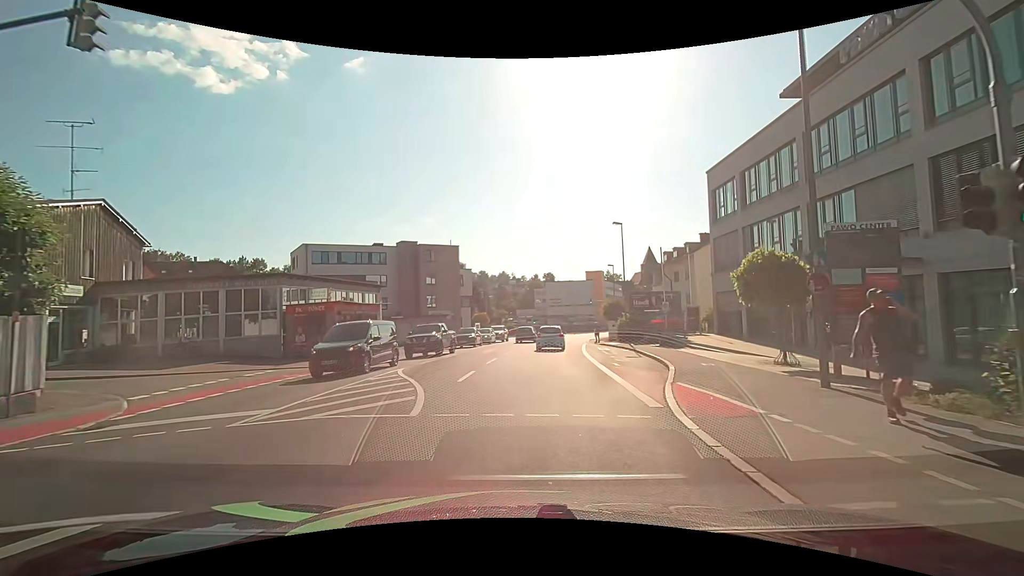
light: Day
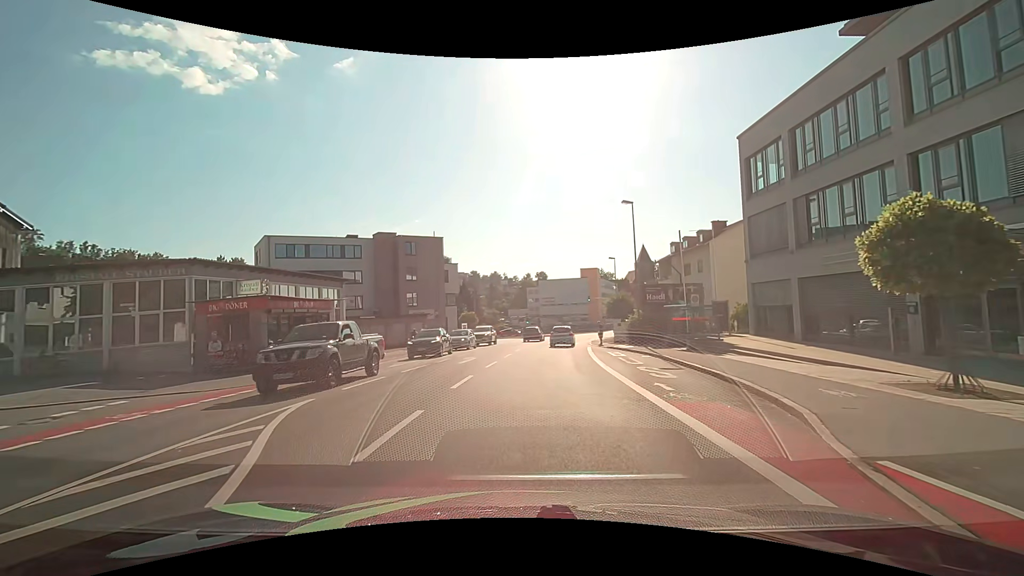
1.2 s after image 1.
(+0.1, +7.2) m; +1°
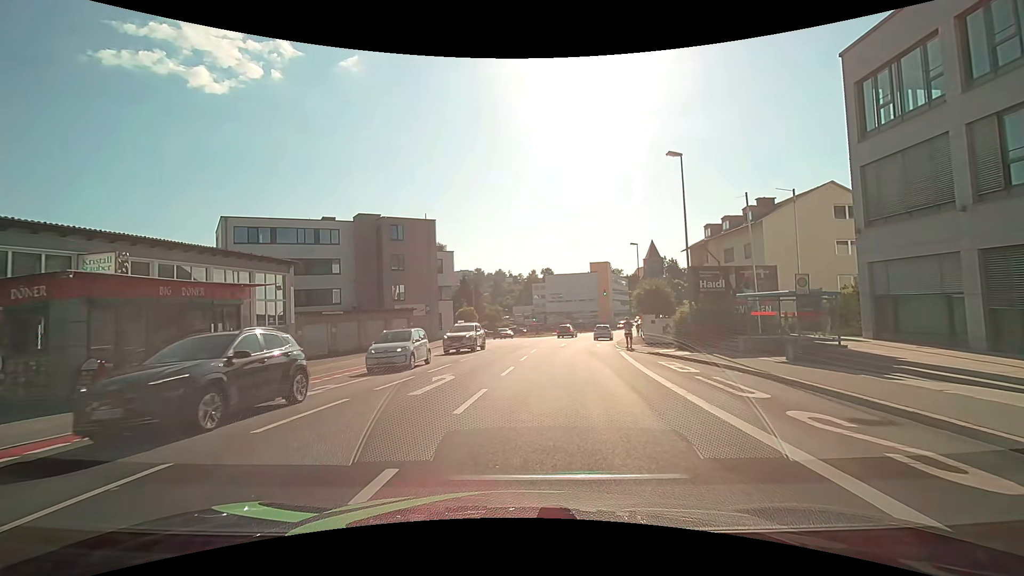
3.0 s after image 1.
(-0.1, +9.3) m; -1°
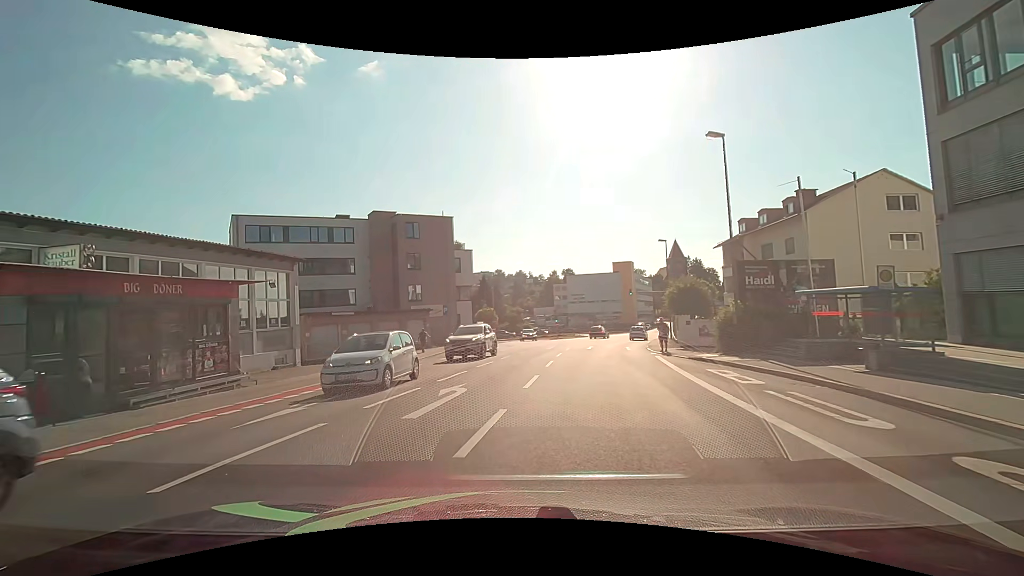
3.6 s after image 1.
(0.0, +2.5) m; -2°
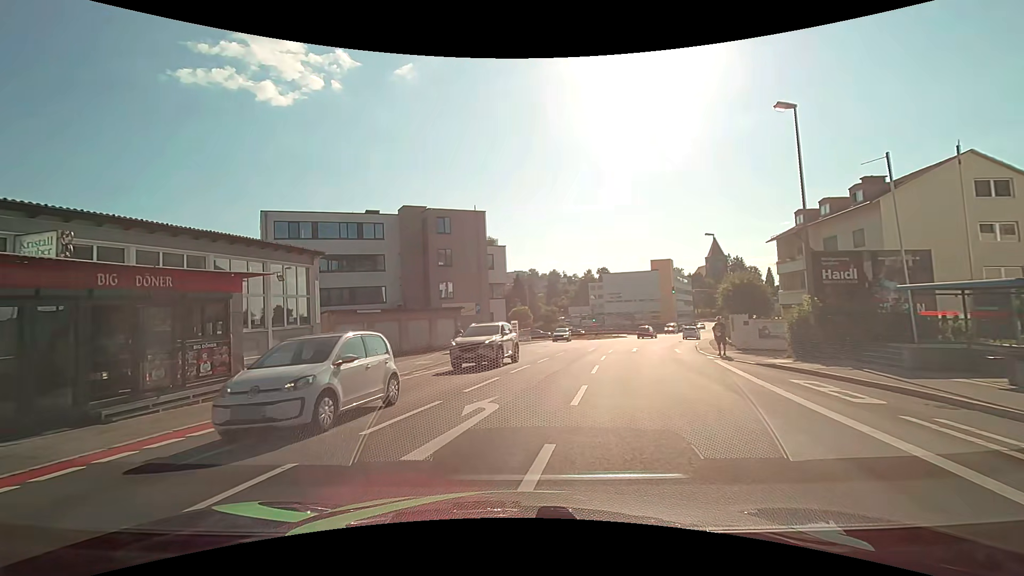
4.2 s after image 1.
(-0.1, +2.5) m; -4°
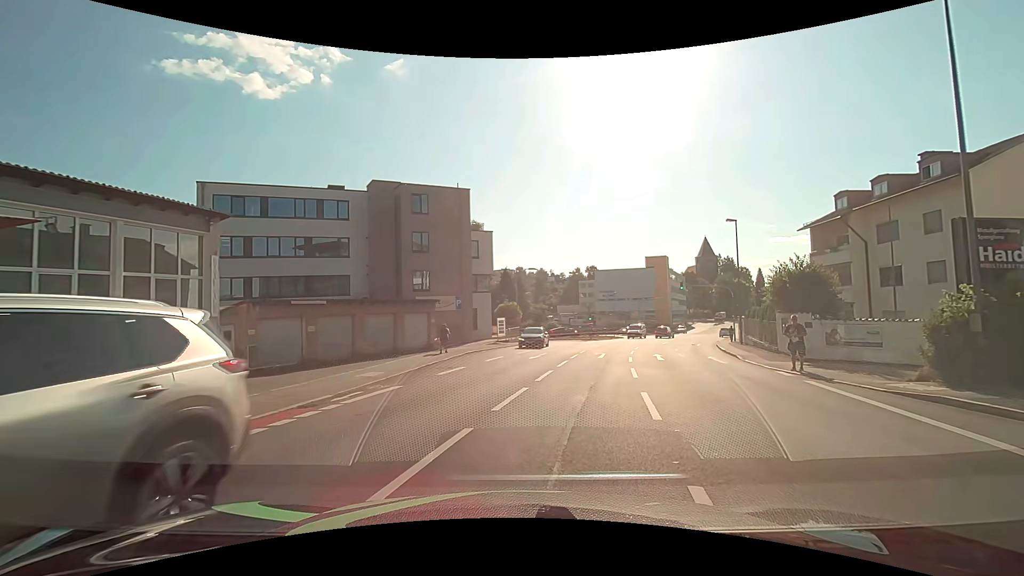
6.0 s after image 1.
(-0.2, +7.4) m; +2°
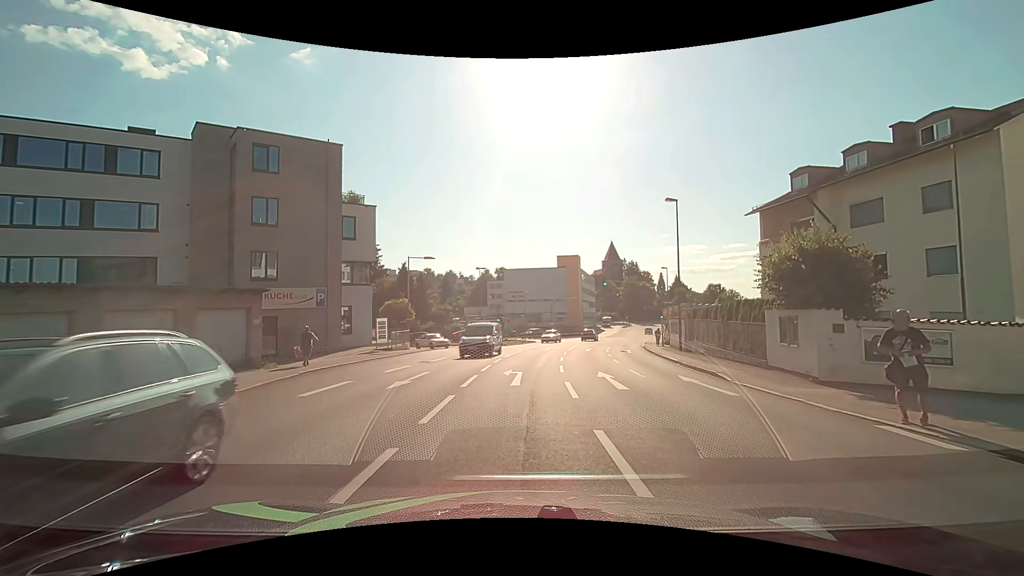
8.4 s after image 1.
(+0.9, +9.9) m; +8°
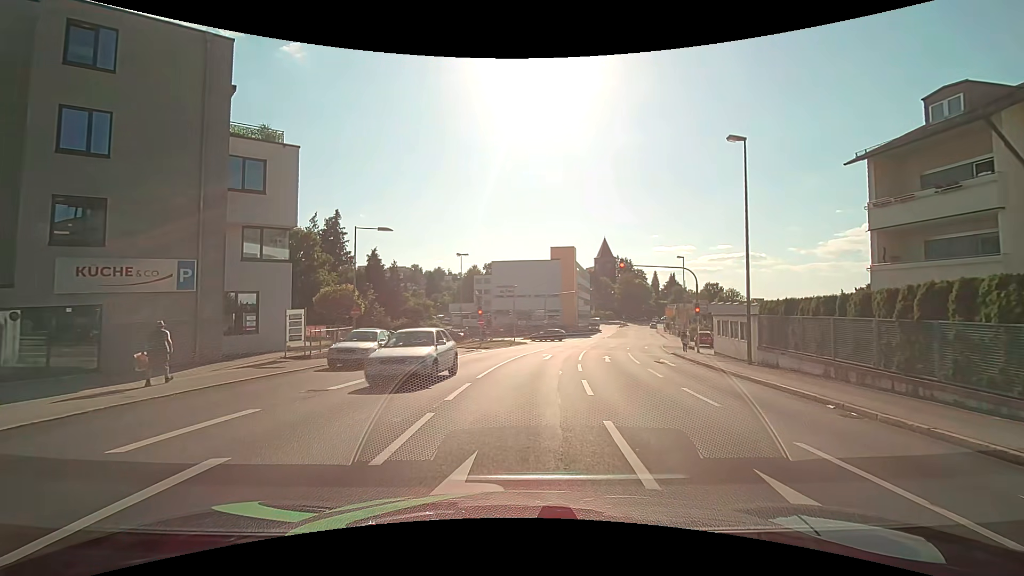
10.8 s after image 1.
(+0.3, +11.4) m; +3°
